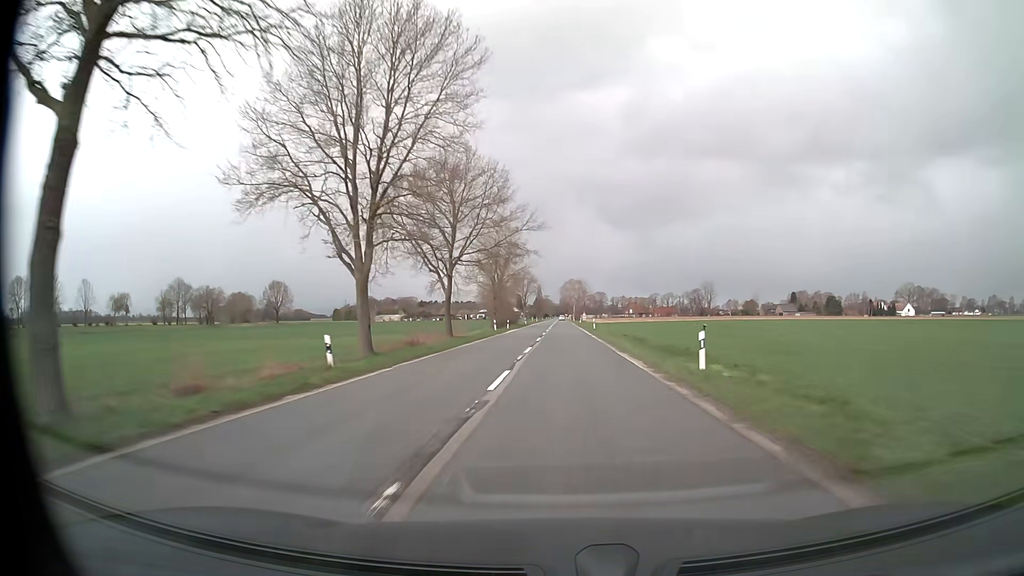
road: secondary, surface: asphalt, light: Day
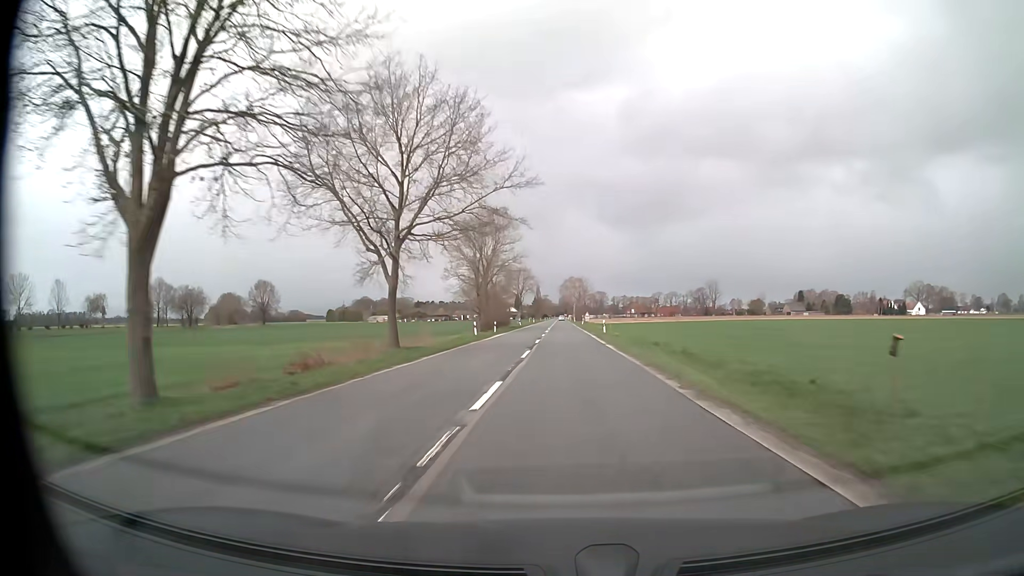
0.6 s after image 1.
(0.0, +14.7) m; 0°
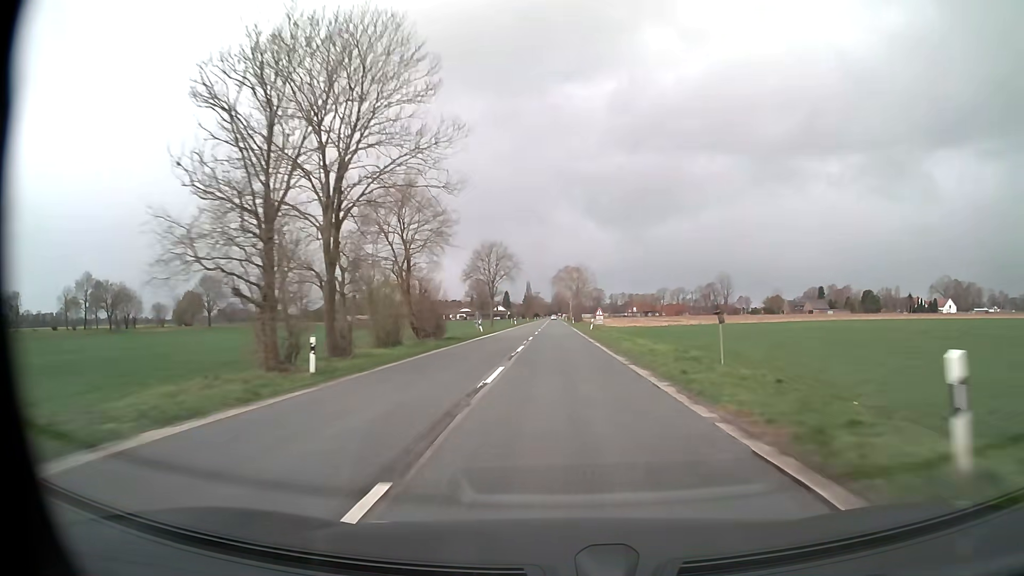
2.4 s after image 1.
(+0.2, +44.3) m; +1°
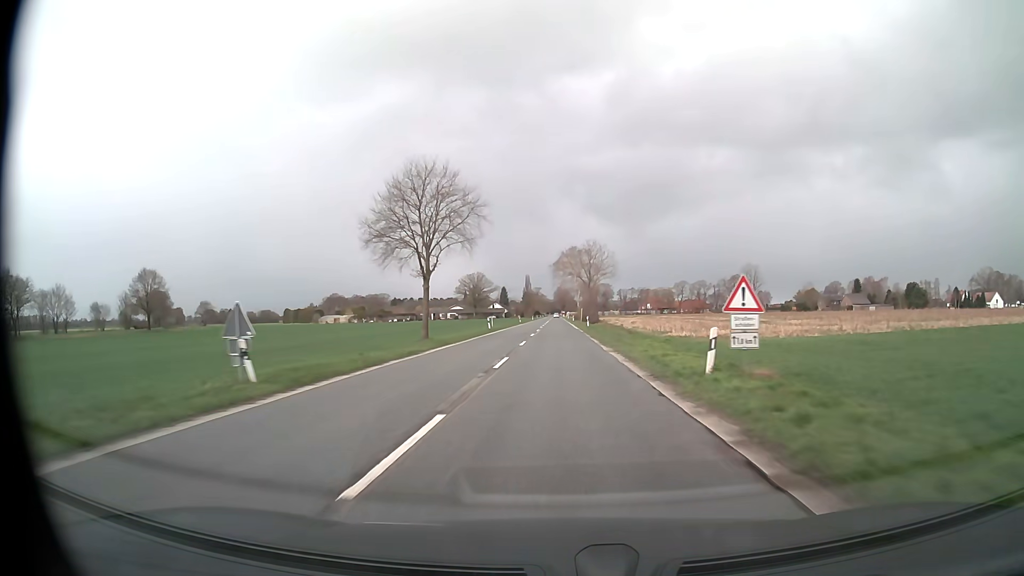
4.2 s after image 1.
(-0.1, +44.7) m; 0°
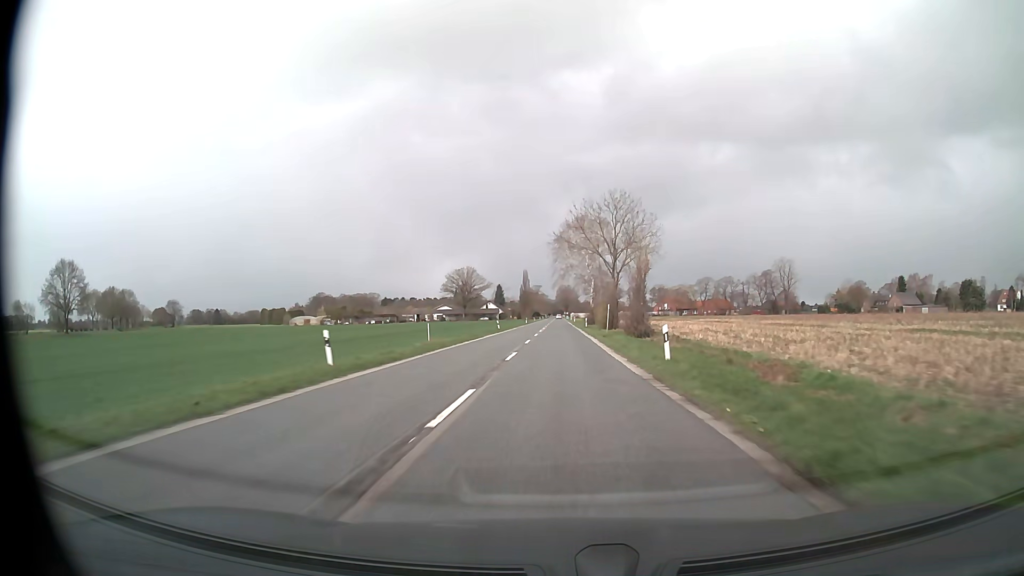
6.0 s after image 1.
(-0.2, +44.8) m; 0°
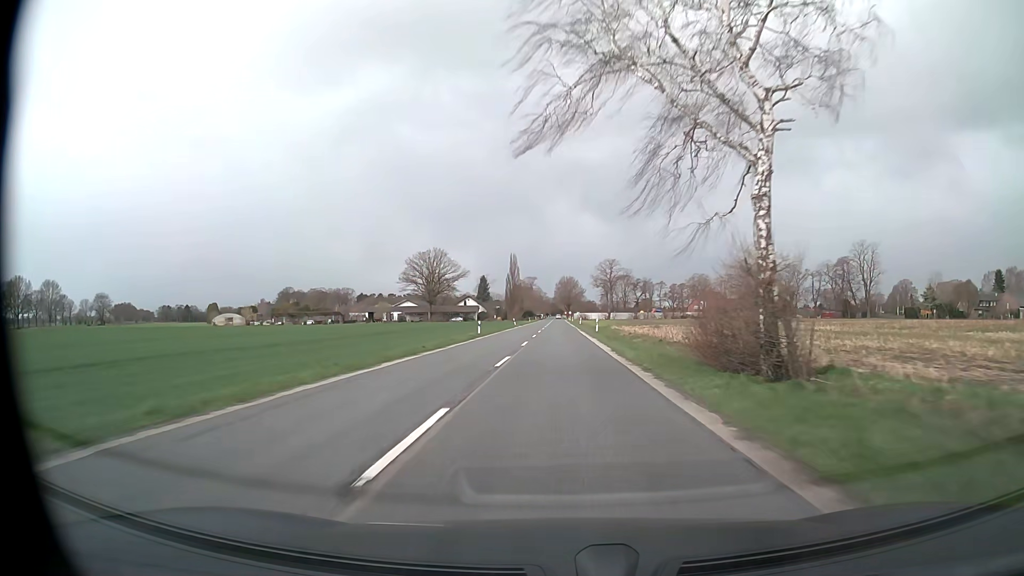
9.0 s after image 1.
(0.0, +75.0) m; 0°
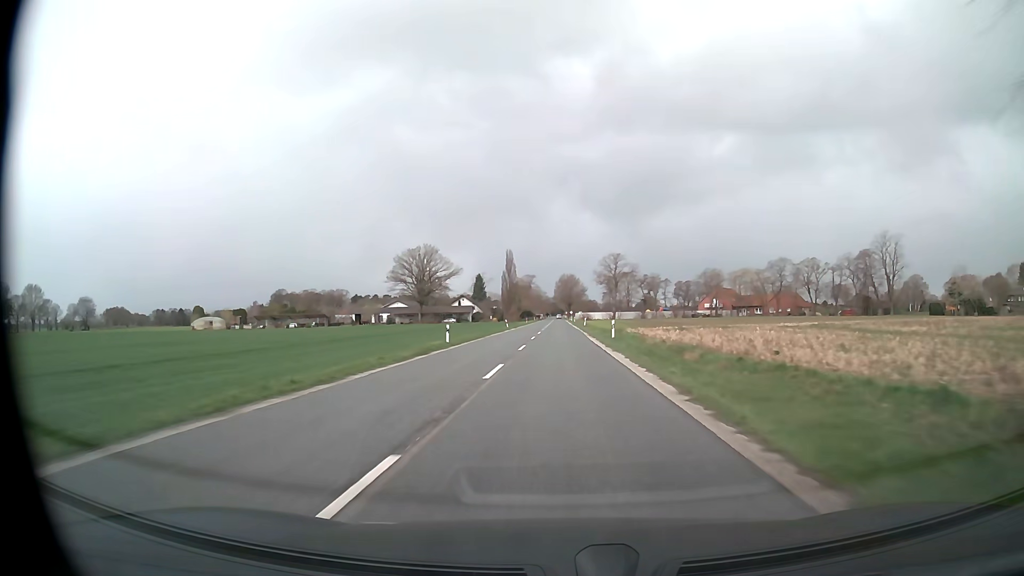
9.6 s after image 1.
(0.0, +15.0) m; 0°
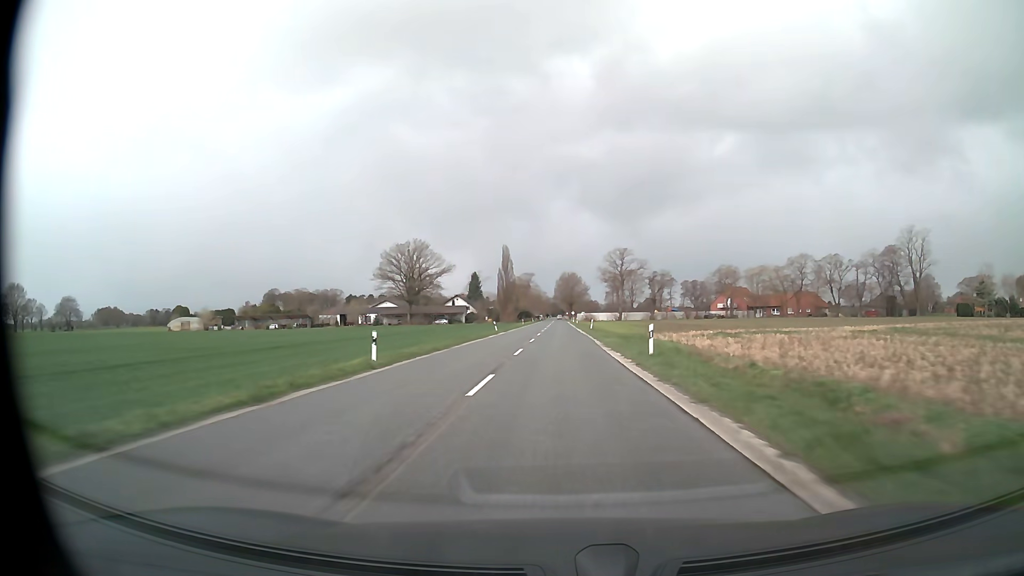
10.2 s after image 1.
(0.0, +15.1) m; 0°
(0, +10) (0, +20) (0, +30) (0, +40) (0, +50) (0, +60) (0, +70) (0, +80) (0, +90) (0, +100) m
